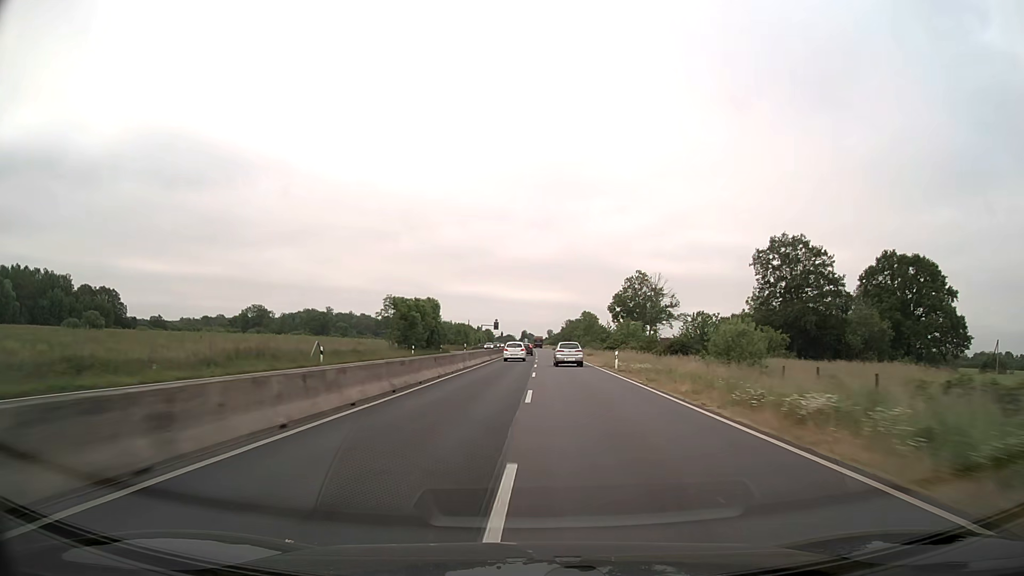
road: trunk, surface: asphalt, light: Day
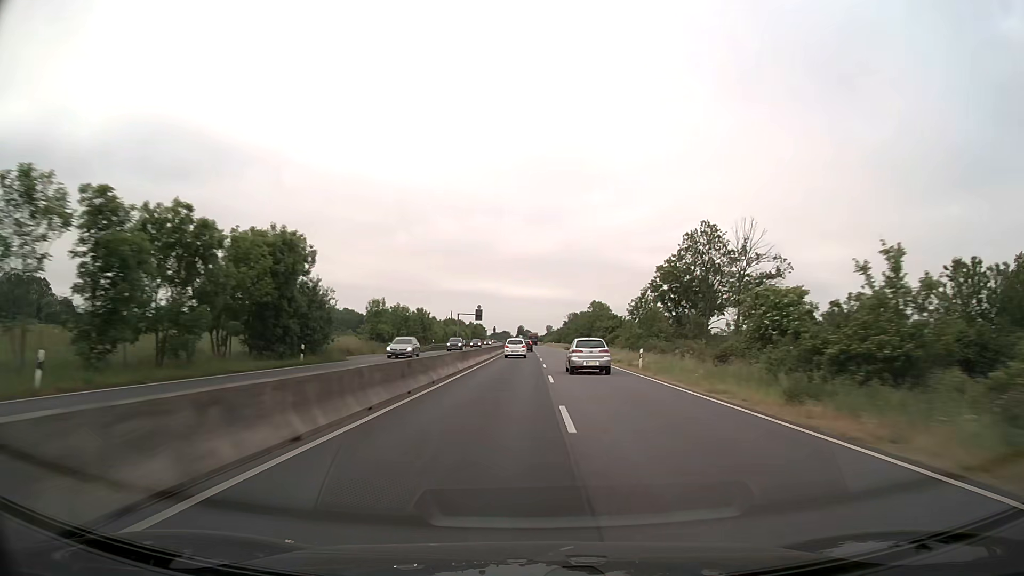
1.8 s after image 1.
(+0.2, +54.1) m; 0°
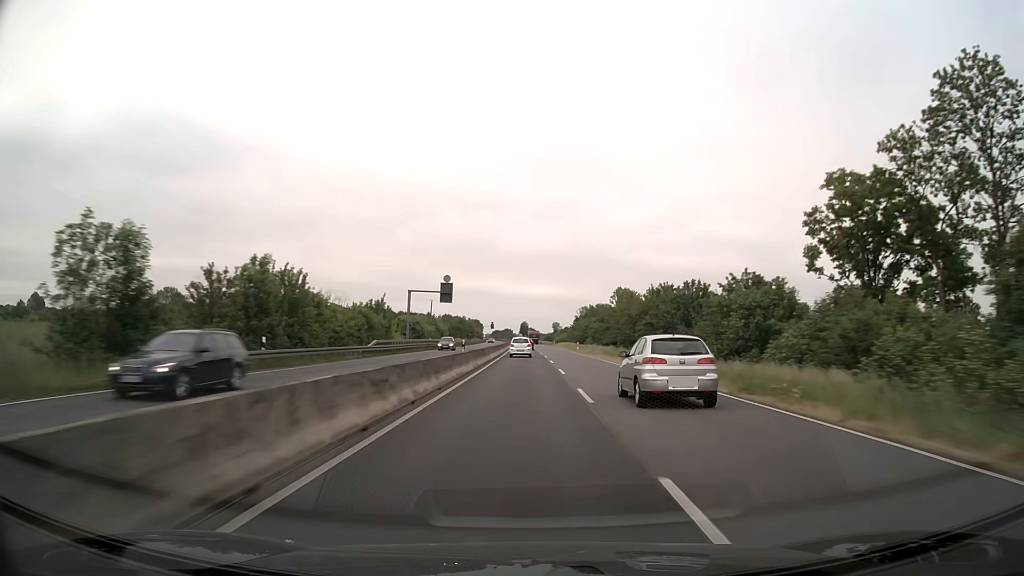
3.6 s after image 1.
(-0.2, +55.4) m; 0°
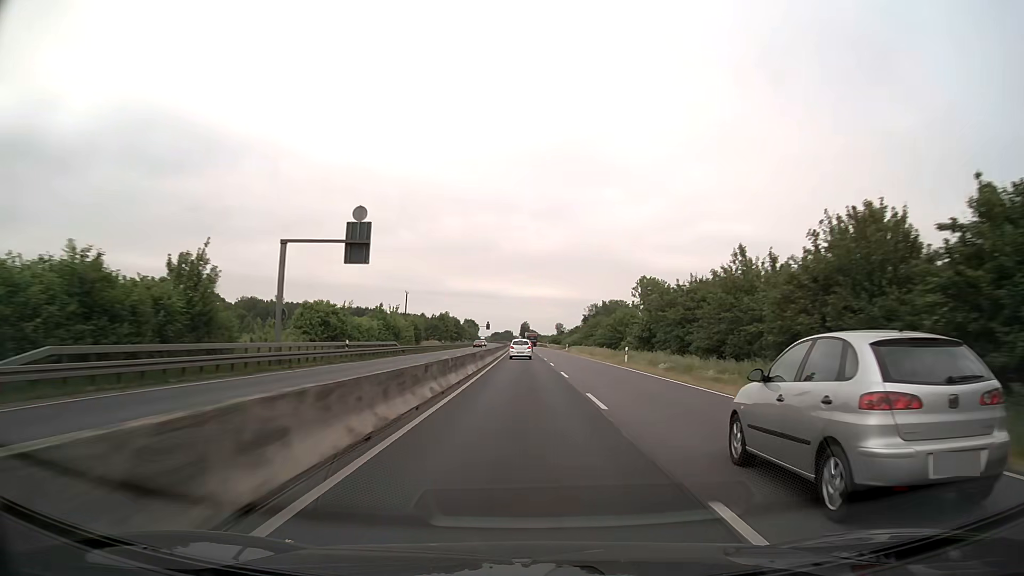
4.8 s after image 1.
(-0.1, +37.0) m; 0°
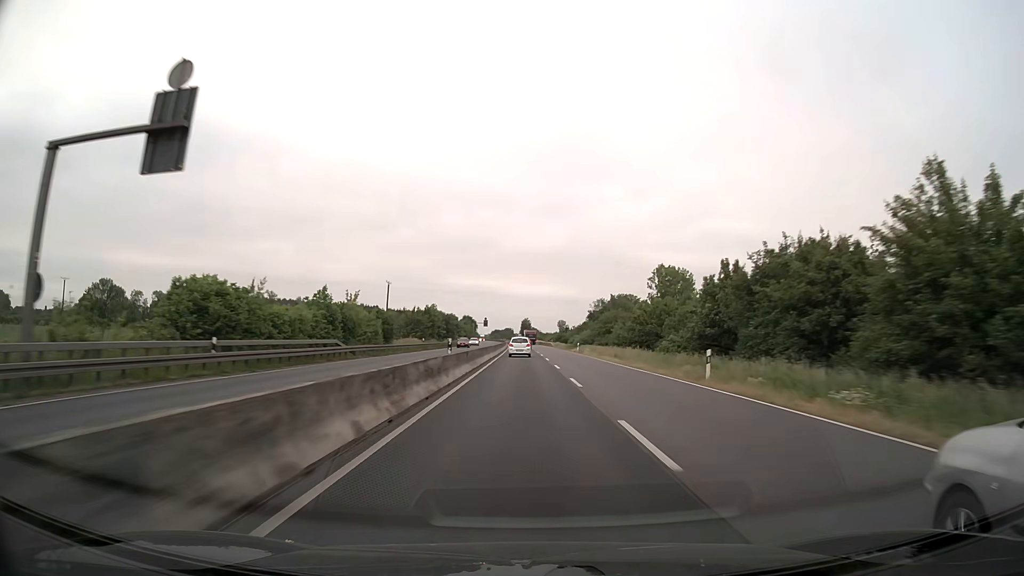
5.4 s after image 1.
(0.0, +18.6) m; 0°
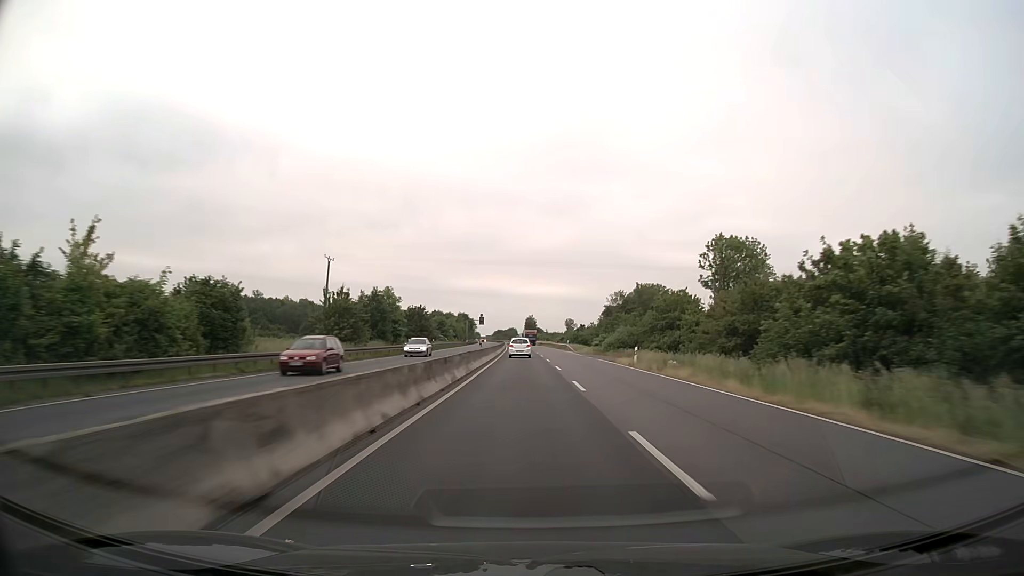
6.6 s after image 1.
(-0.1, +37.3) m; 0°
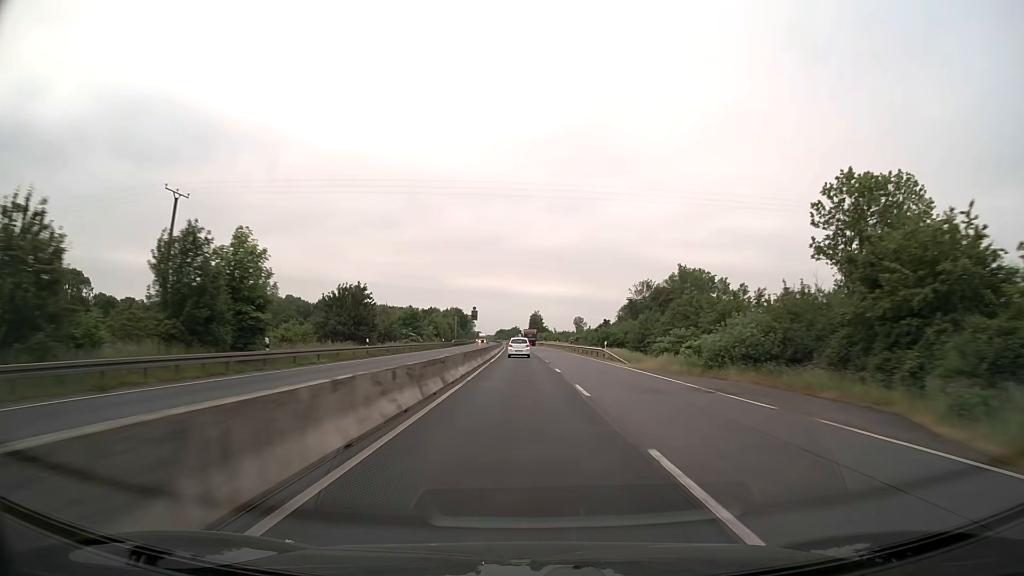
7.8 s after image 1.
(-0.1, +37.6) m; 0°
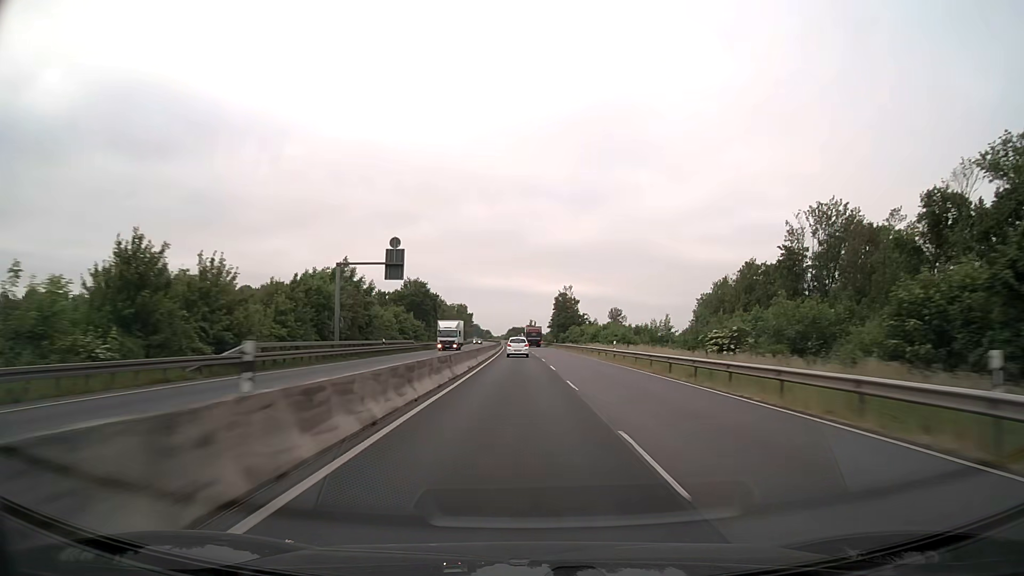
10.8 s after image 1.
(-1.2, +94.5) m; -1°
(0, +10) (0, +20) (0, +30) (0, +40) (0, +50) (-1, +60) (-1, +70) (-1, +80) (-1, +90) (-2, +100) m
